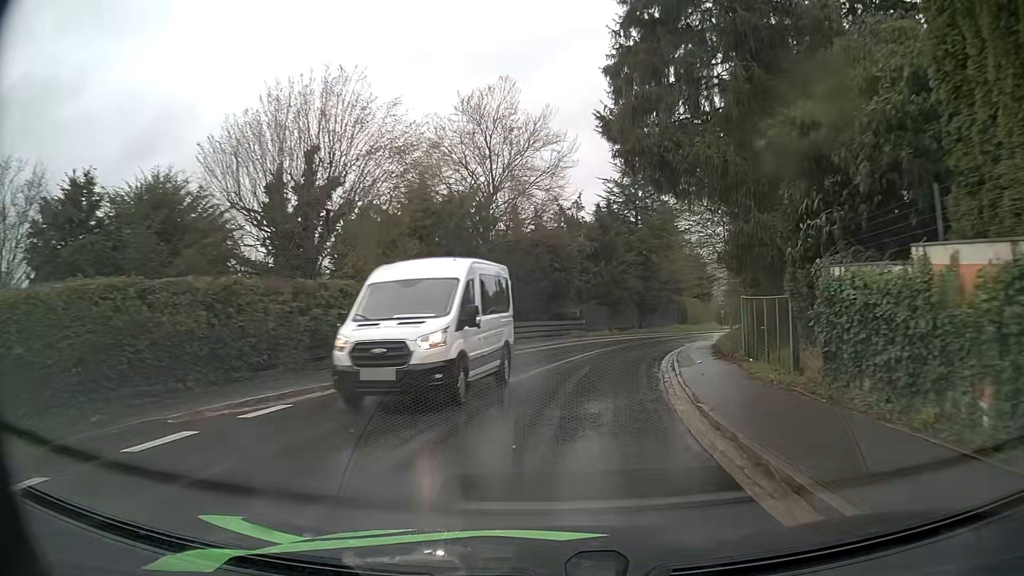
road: tertiary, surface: asphalt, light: Day
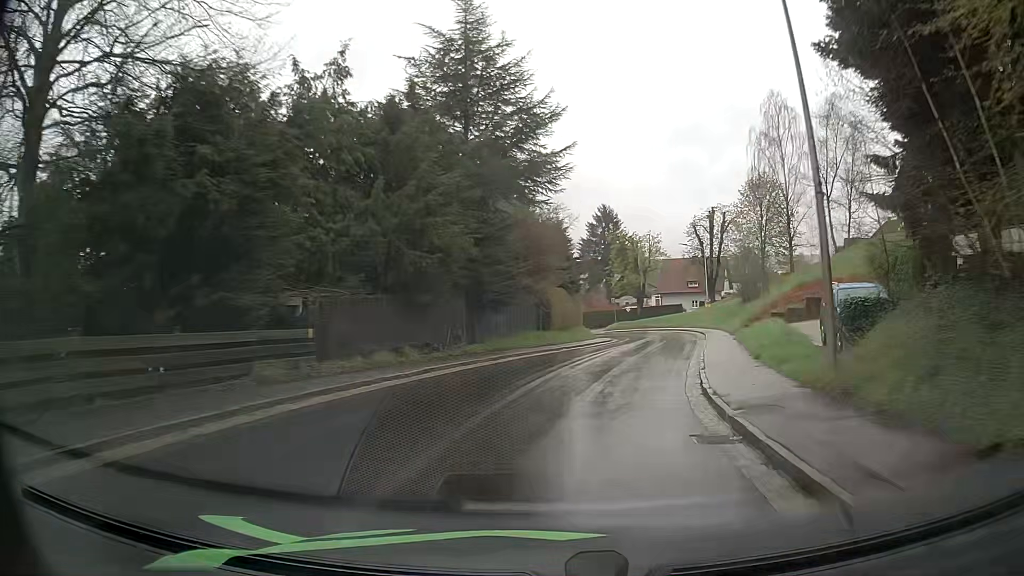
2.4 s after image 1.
(+3.4, +28.7) m; +14°
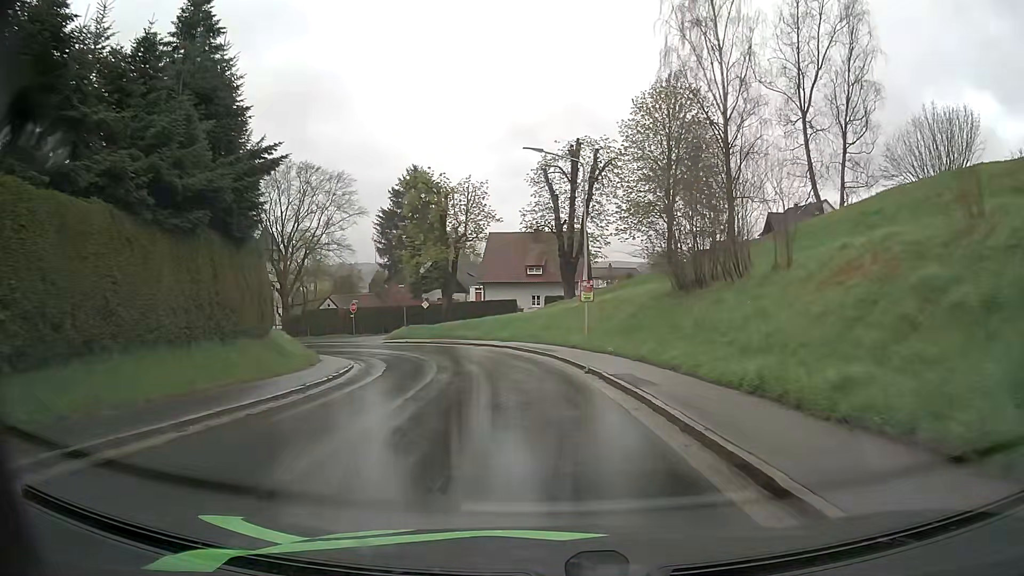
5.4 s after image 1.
(+6.4, +35.3) m; +15°
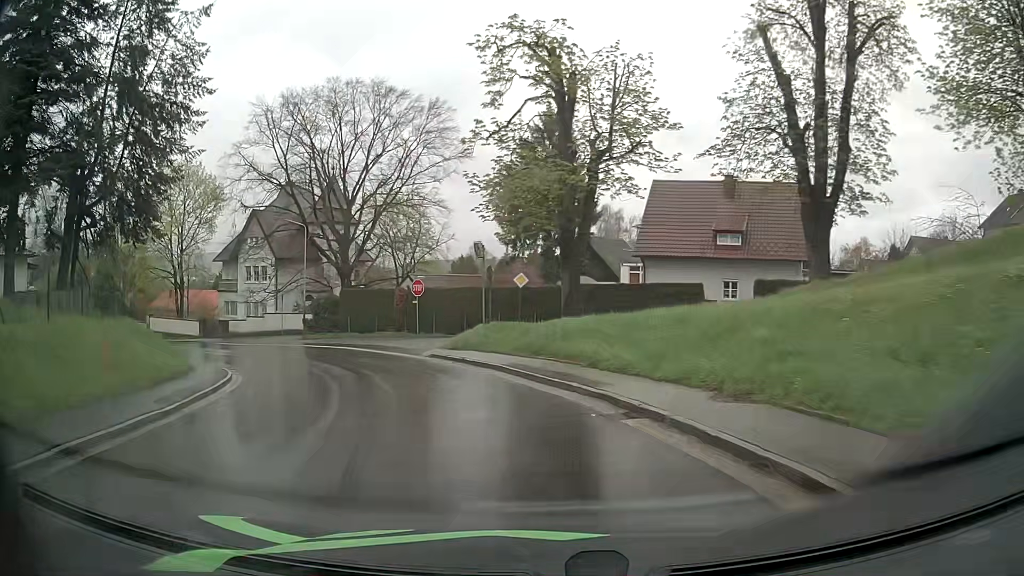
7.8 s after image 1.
(-2.1, +26.6) m; -13°
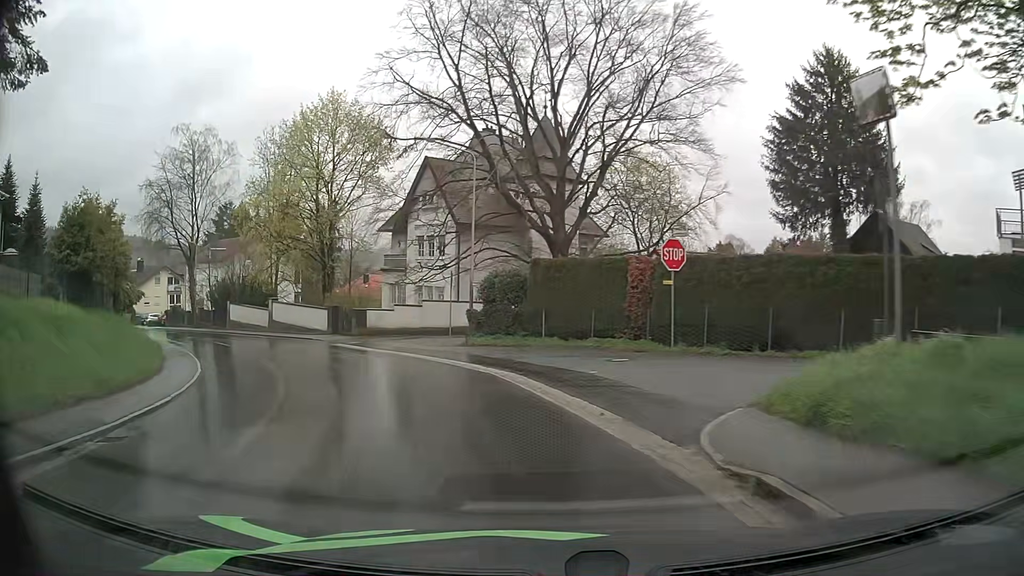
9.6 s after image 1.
(-3.1, +18.3) m; -20°
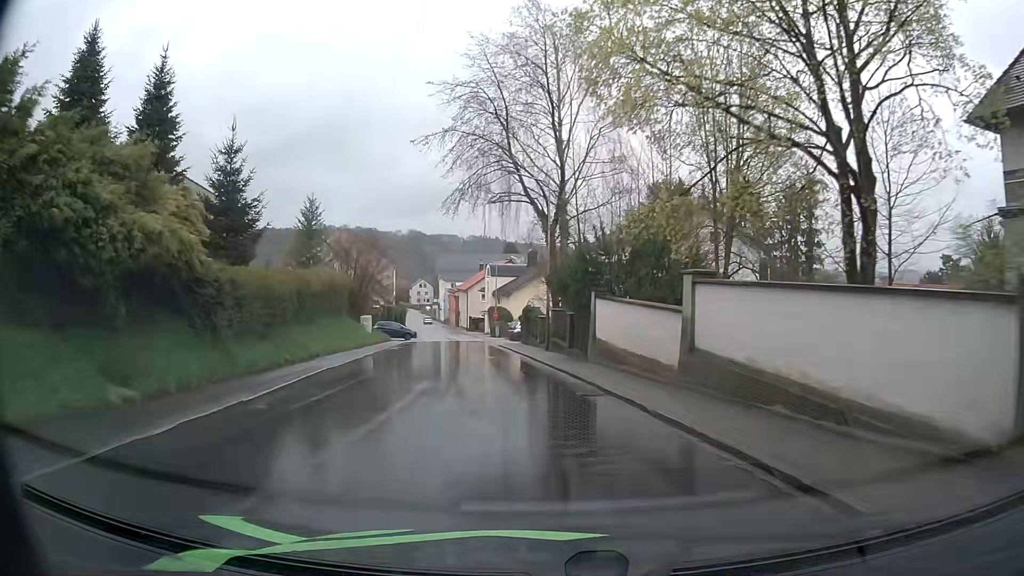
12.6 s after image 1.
(-10.8, +29.0) m; -39°
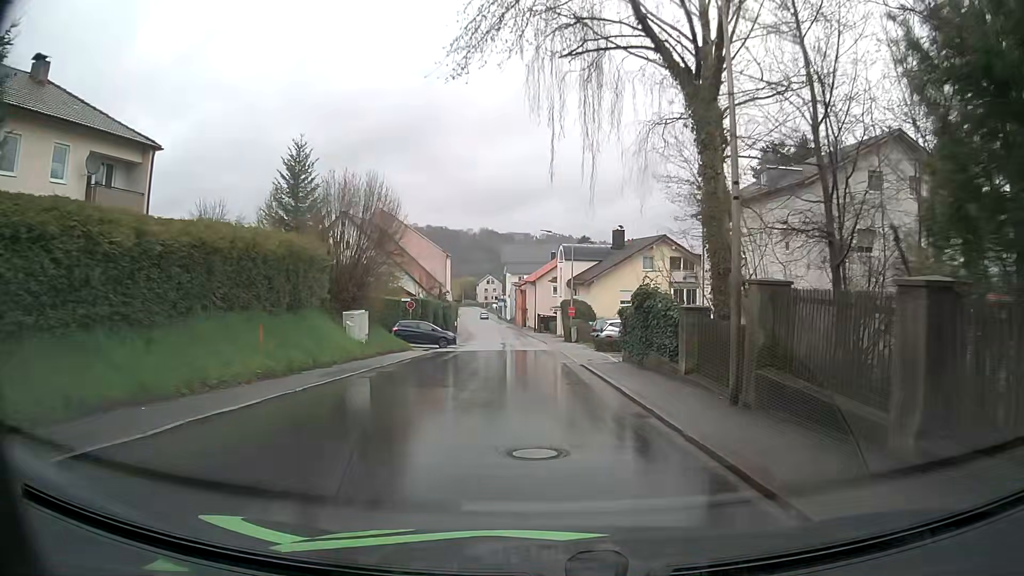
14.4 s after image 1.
(-1.8, +19.3) m; -7°
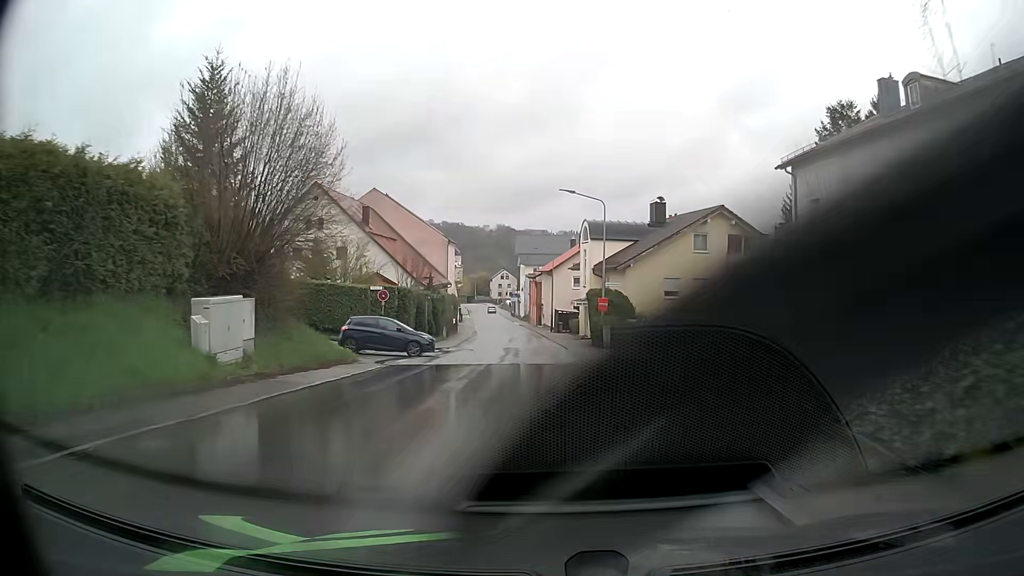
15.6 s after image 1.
(-0.3, +13.6) m; -2°
(0, +10) (0, +20) (0, +30) (-1, +40) (-1, +50) (-2, +60) (-3, +70) (-4, +80) (-5, +90) (-6, +100) m
